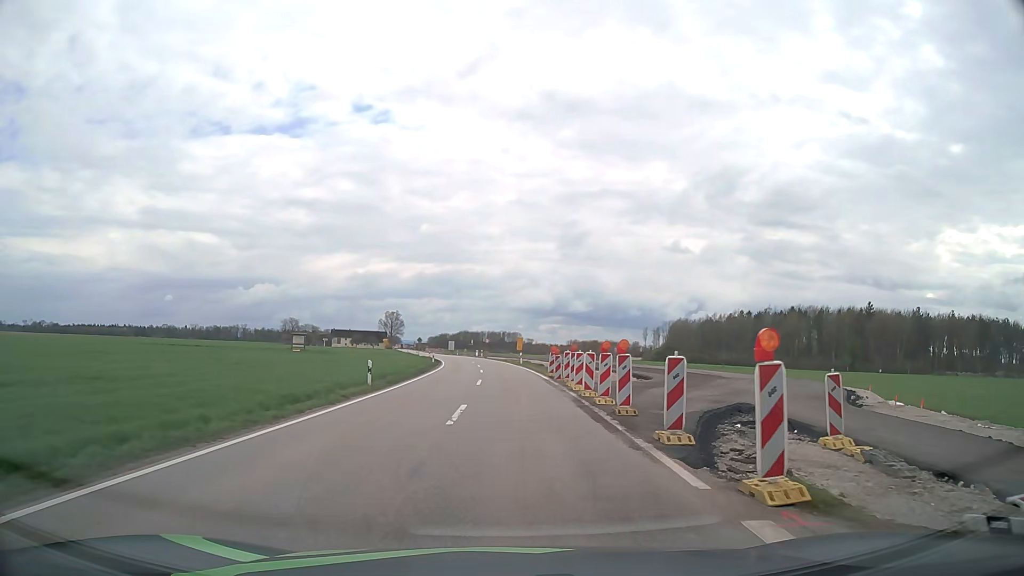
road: tertiary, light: Day
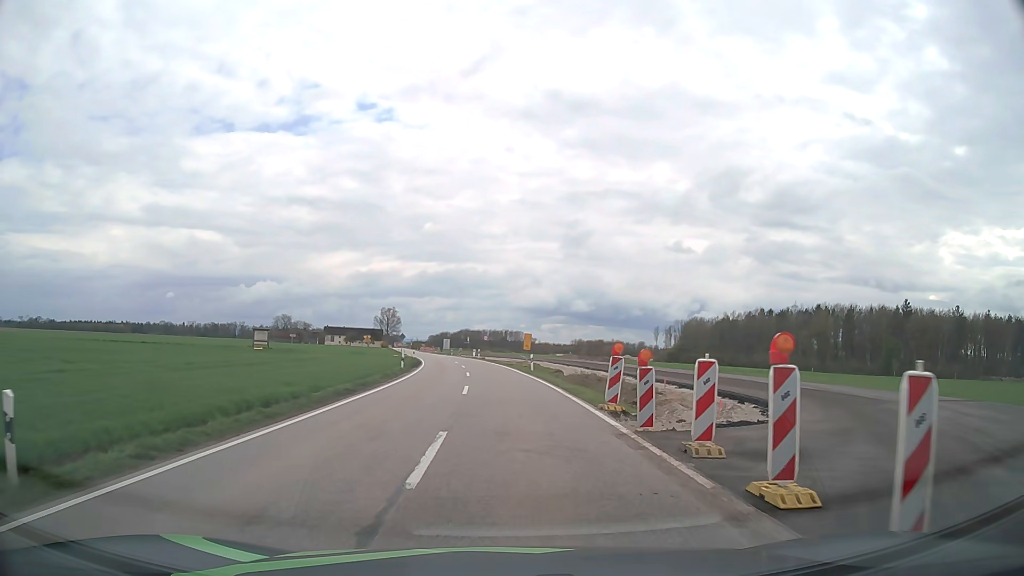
(-0.1, +18.2) m; 0°
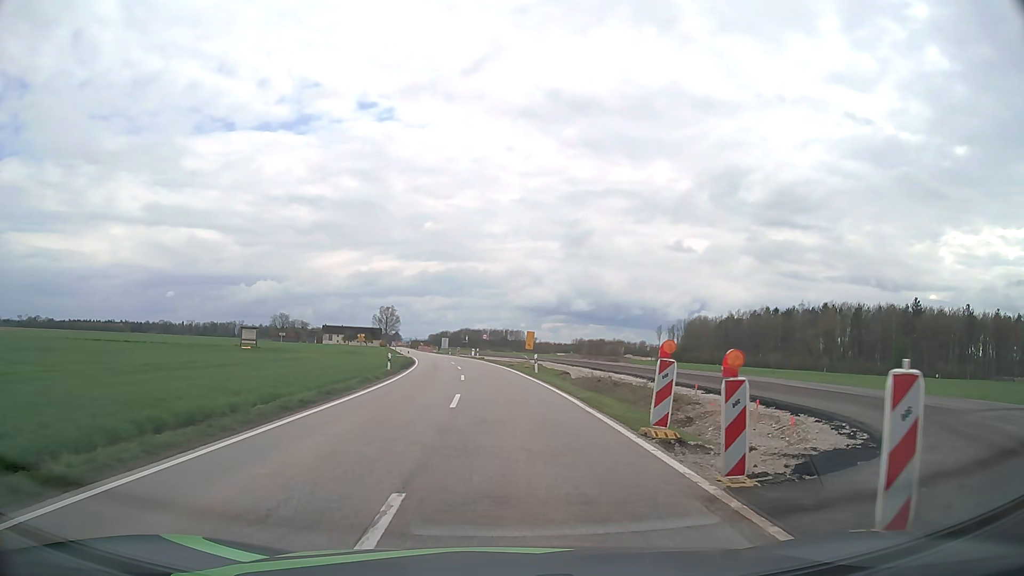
(0.0, +4.6) m; 0°
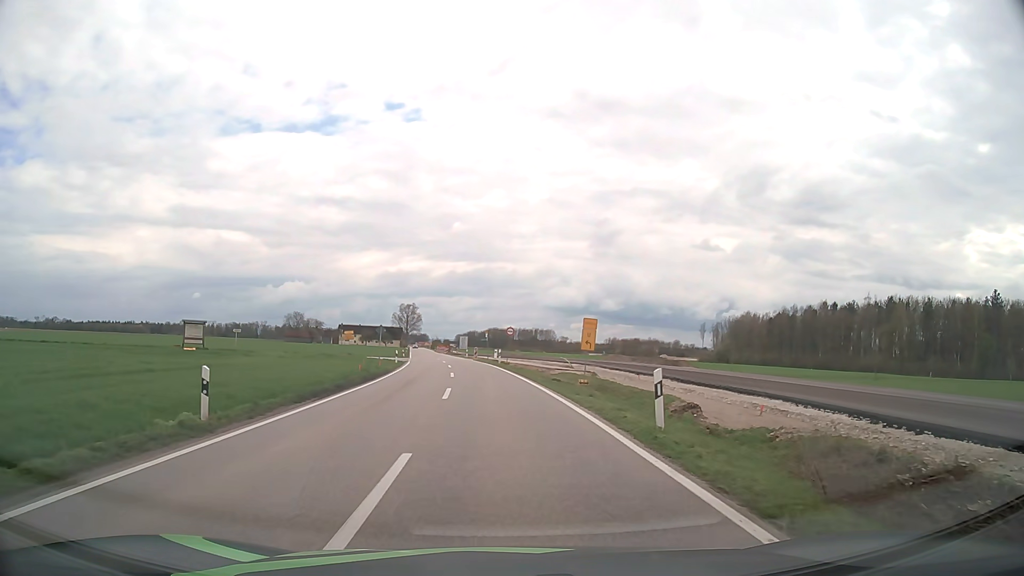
(-0.4, +23.3) m; -3°
